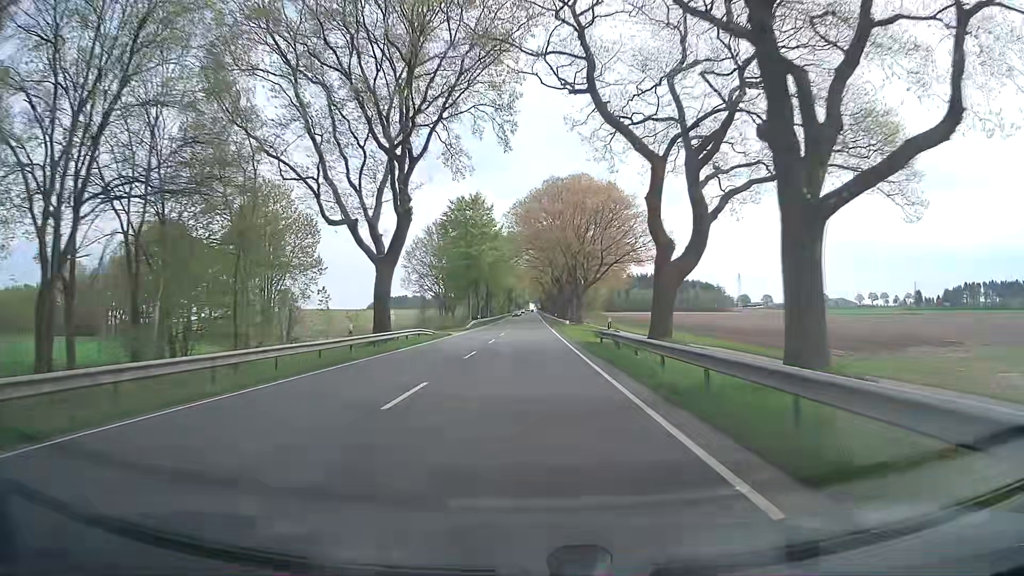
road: primary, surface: asphalt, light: Day
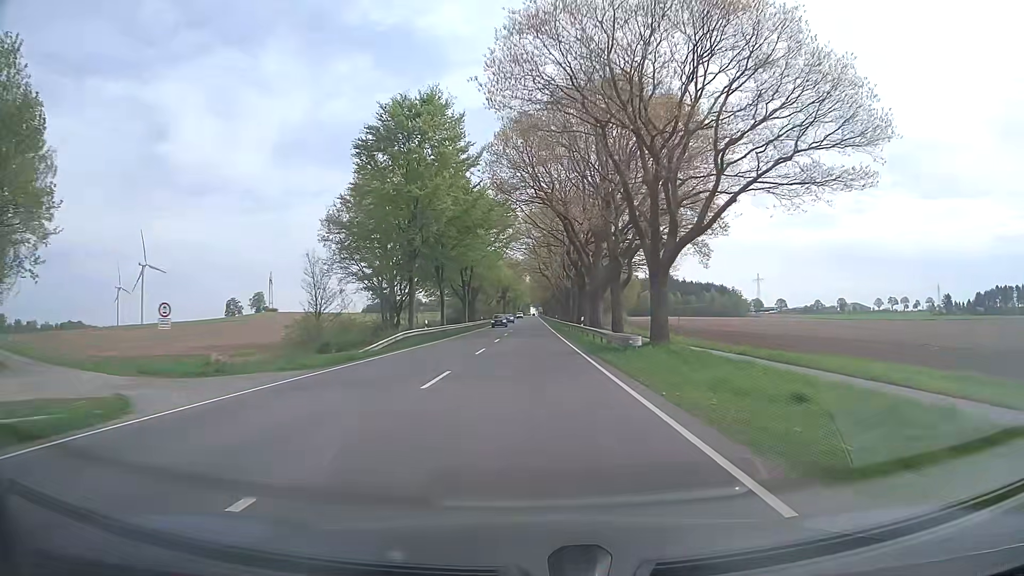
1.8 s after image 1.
(+0.1, +45.2) m; 0°
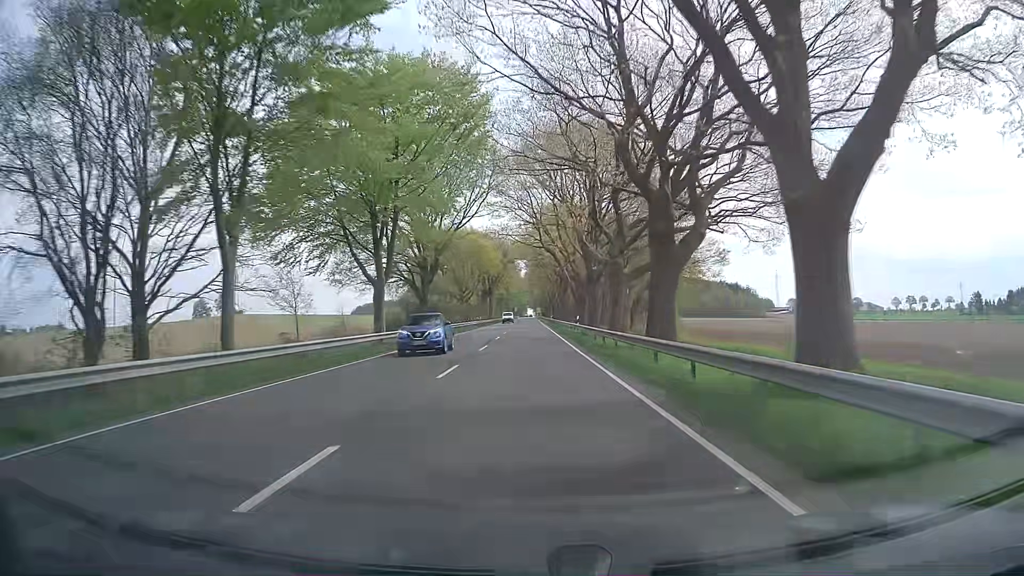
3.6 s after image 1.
(+0.2, +46.0) m; 0°
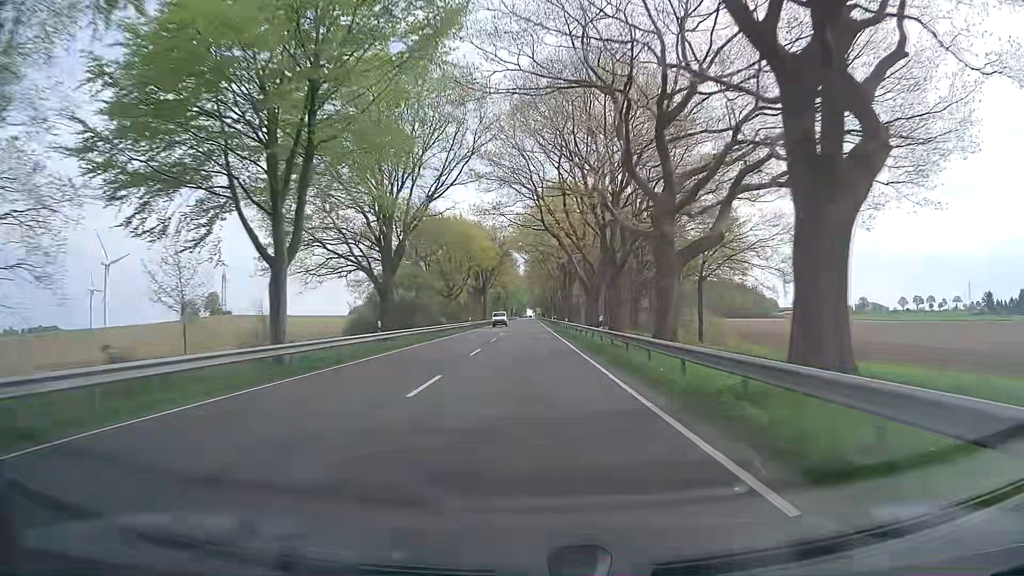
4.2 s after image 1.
(+0.1, +15.5) m; +1°
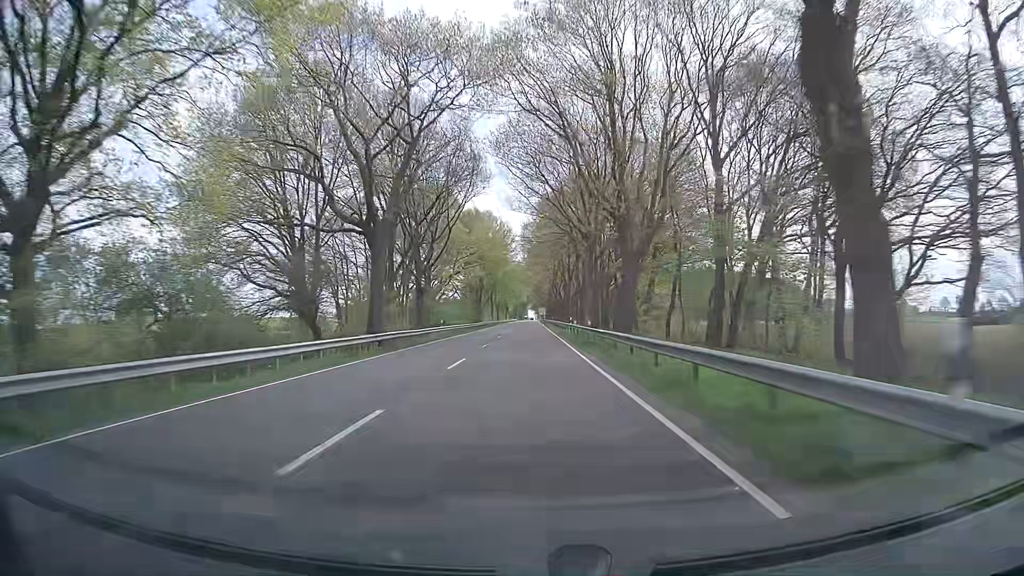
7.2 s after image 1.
(-0.8, +77.9) m; -1°
(0, +10) (0, +20) (0, +30) (0, +40) (0, +50) (0, +60) (0, +70) (0, +80) (0, +90) (0, +100) m
